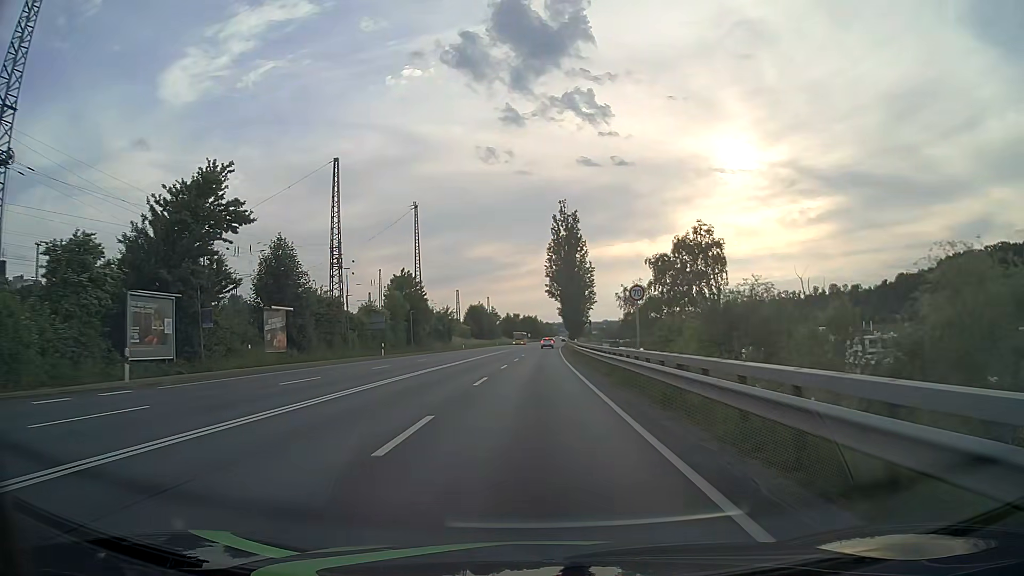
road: primary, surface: asphalt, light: Day
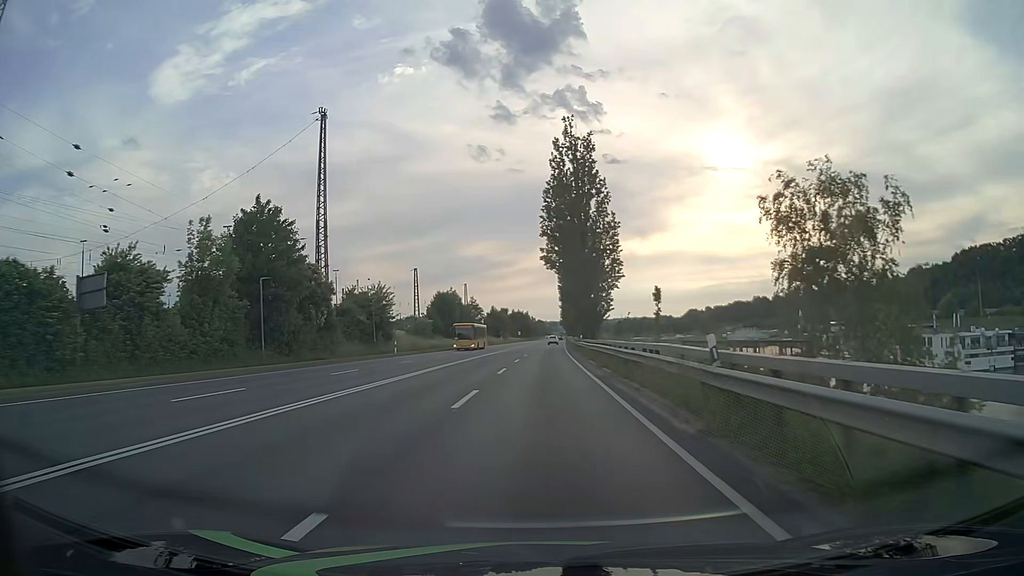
(+0.3, +42.9) m; +1°
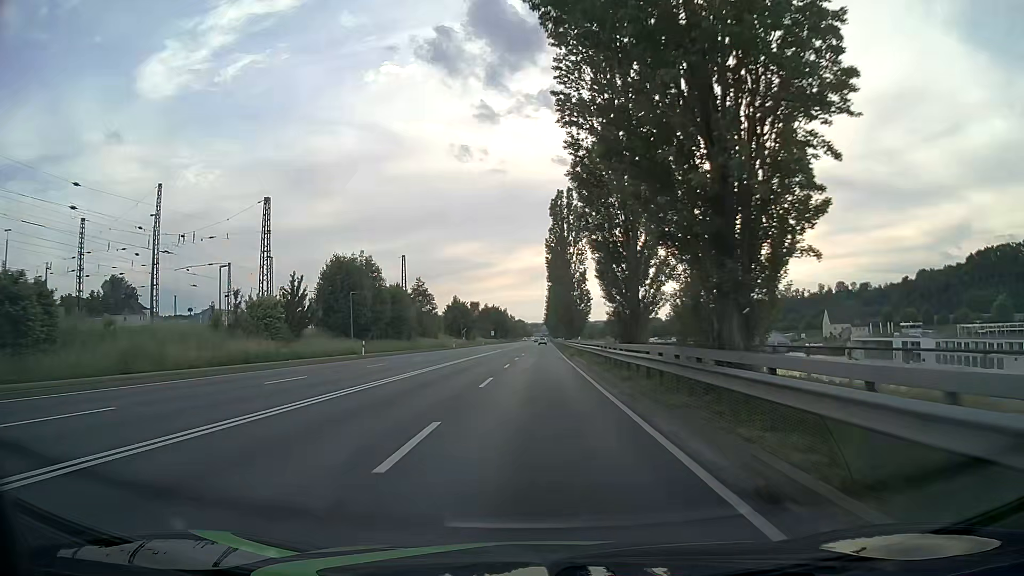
(+1.1, +53.6) m; +2°
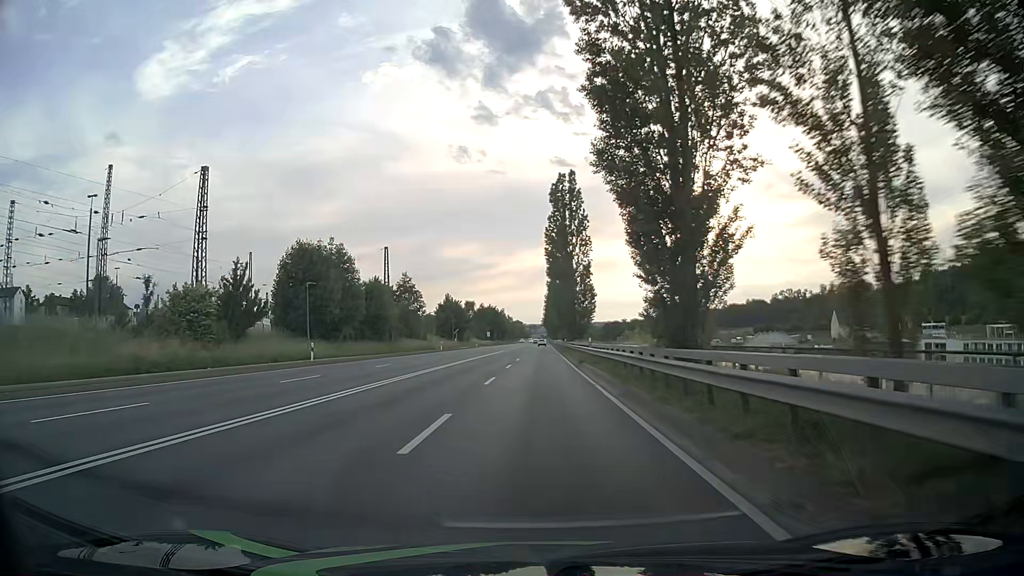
(0.0, +10.8) m; 0°
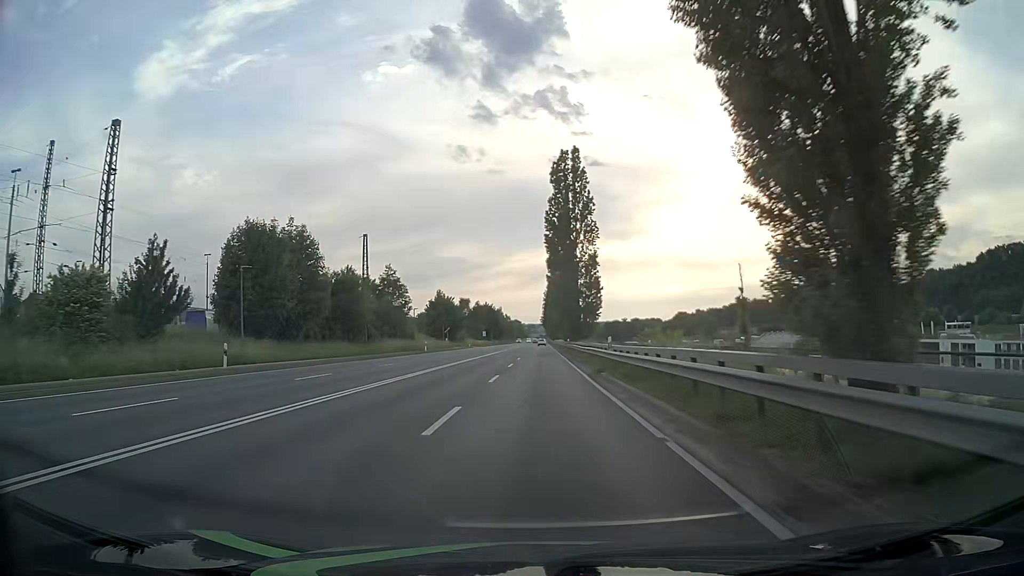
(0.0, +10.7) m; 0°
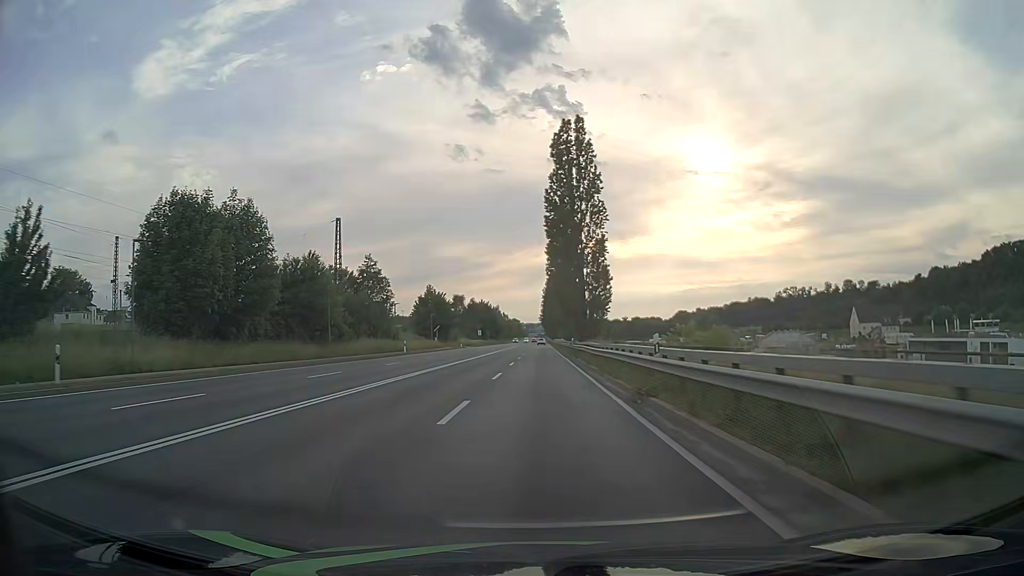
(+0.1, +10.7) m; +1°
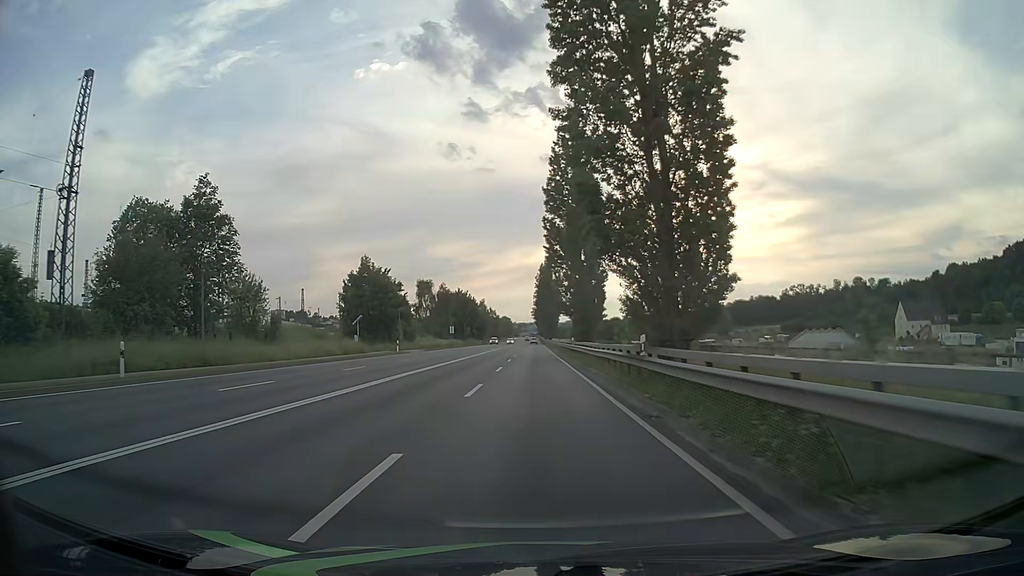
(+0.2, +43.0) m; +1°
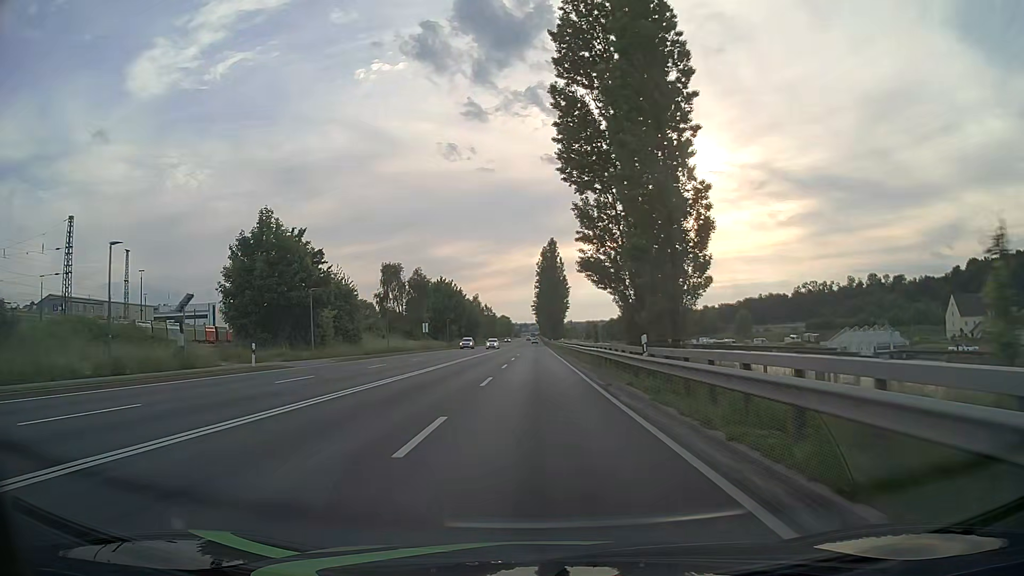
(-0.1, +32.2) m; 0°
(0, +10) (0, +20) (0, +30) (0, +40) (0, +50) (0, +60) (0, +70) (0, +80) (0, +90) (0, +100) m
